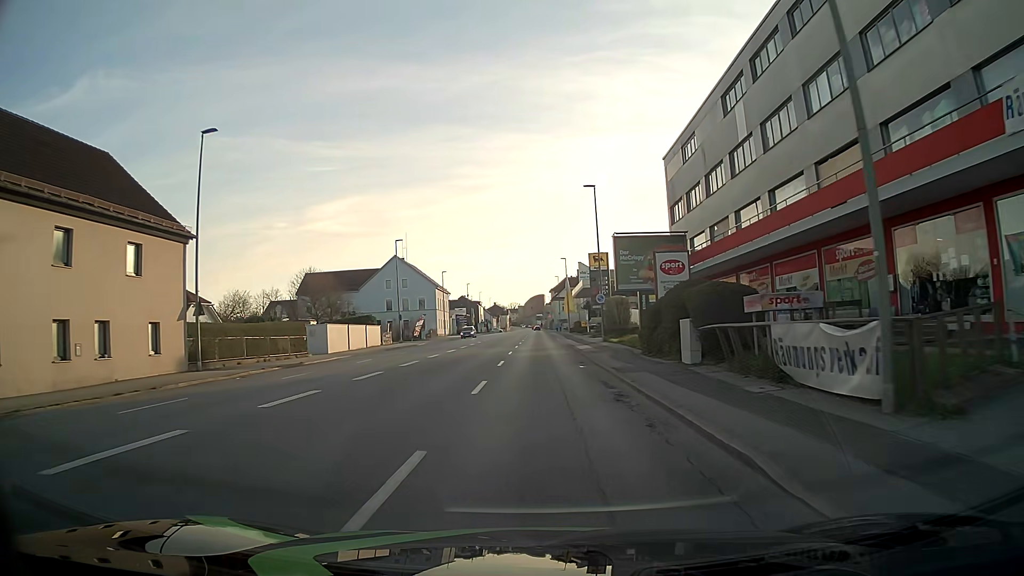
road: tertiary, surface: asphalt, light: Day
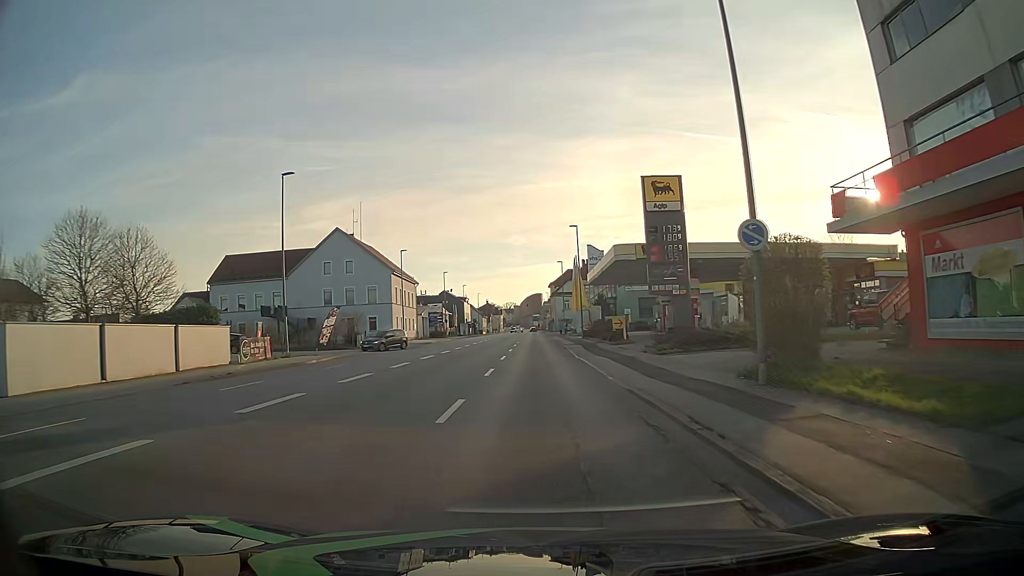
(+0.2, +31.1) m; +1°
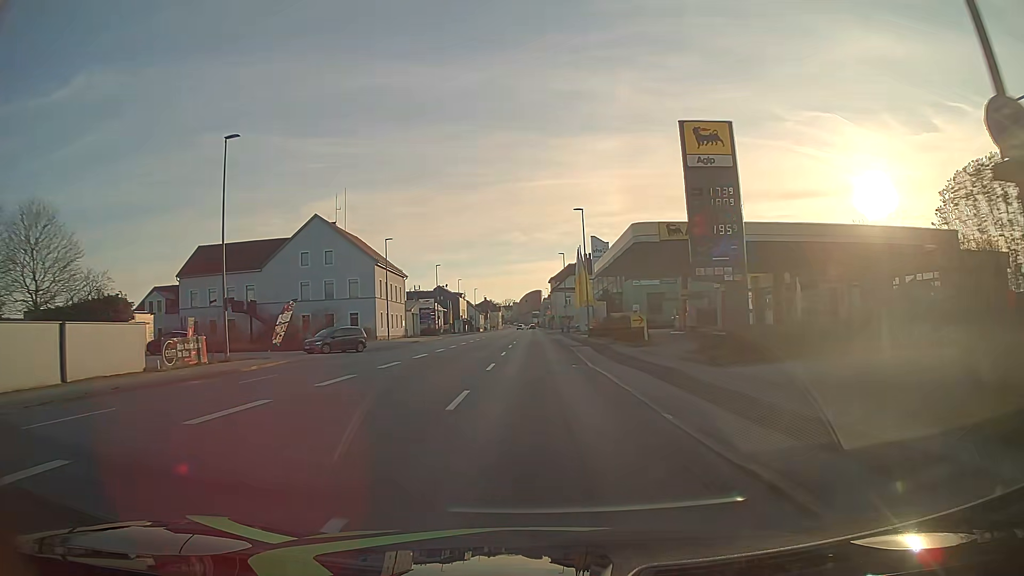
(0.0, +7.7) m; 0°
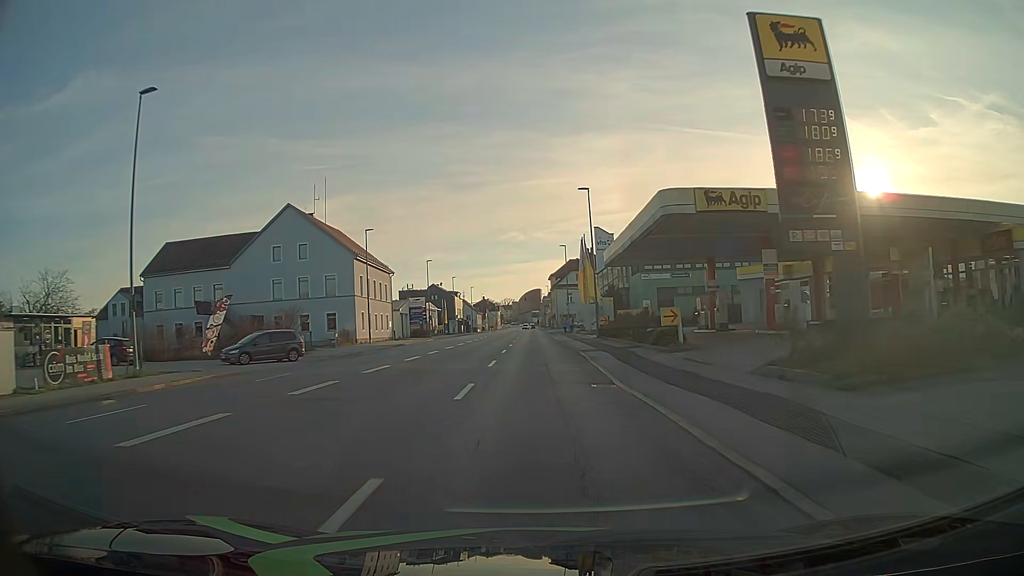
(0.0, +7.7) m; 0°
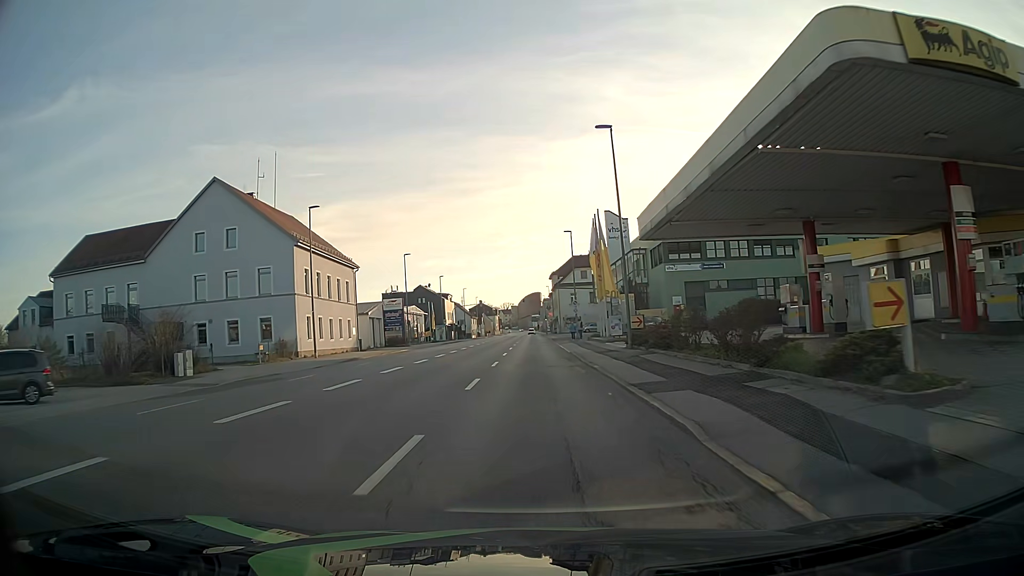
(0.0, +15.5) m; 0°
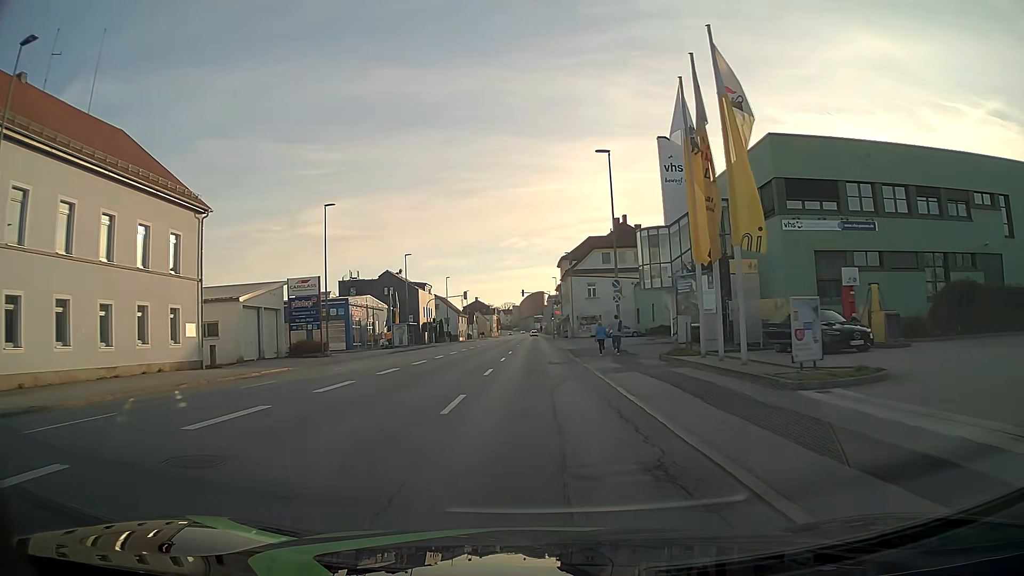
(+0.1, +30.9) m; 0°
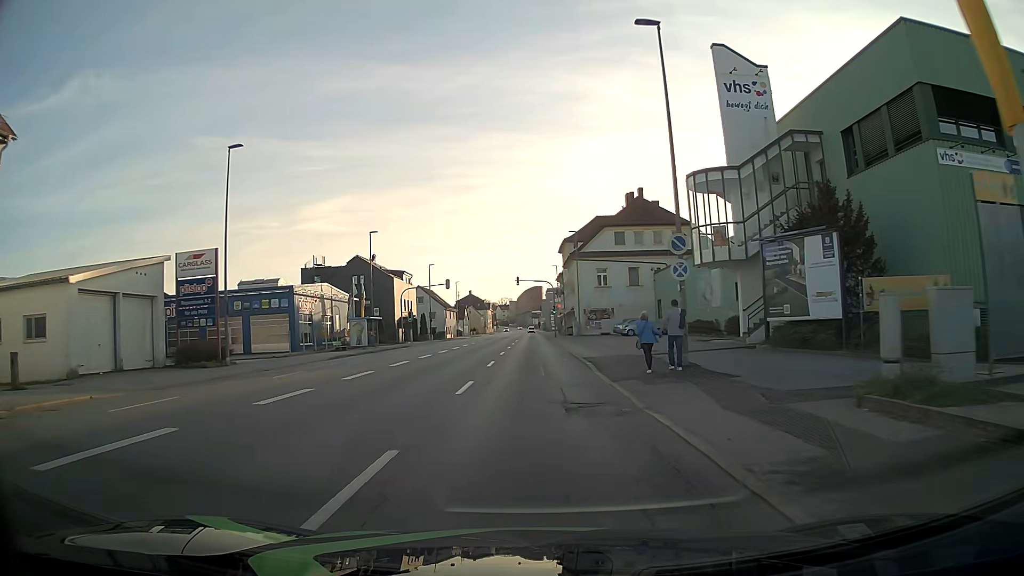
(0.0, +15.4) m; 0°
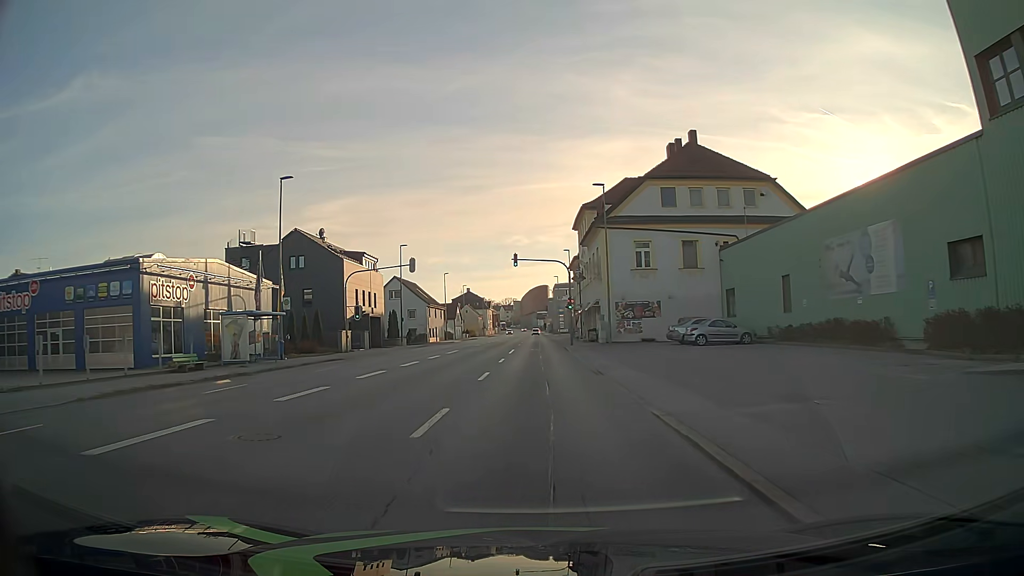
(-0.1, +23.1) m; -1°
(0, +10) (0, +20) (0, +30) (0, +40) (0, +50) (0, +60) (0, +70) (0, +80) (+1, +90) (+1, +100) m
